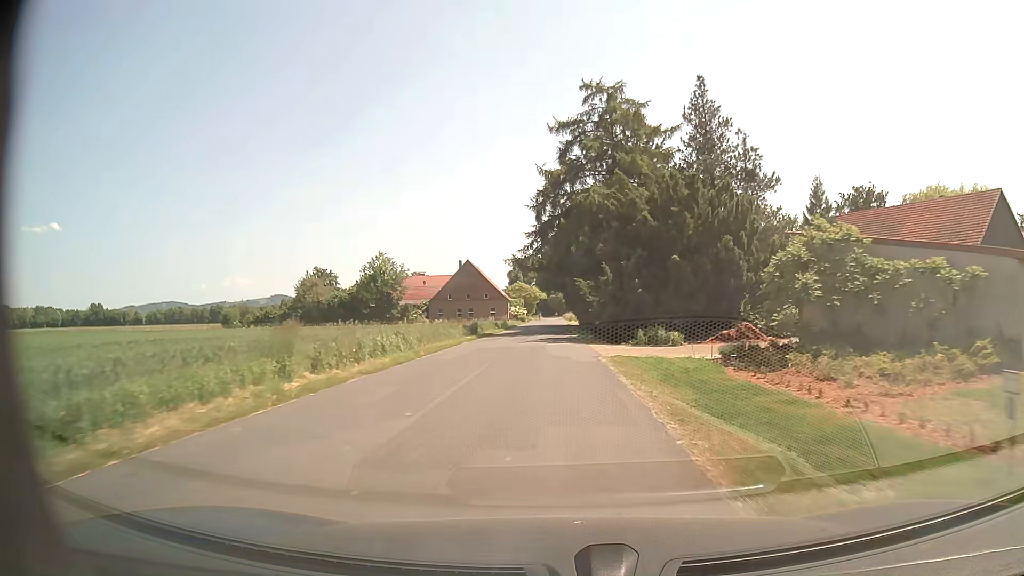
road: unclassified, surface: asphalt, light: Day
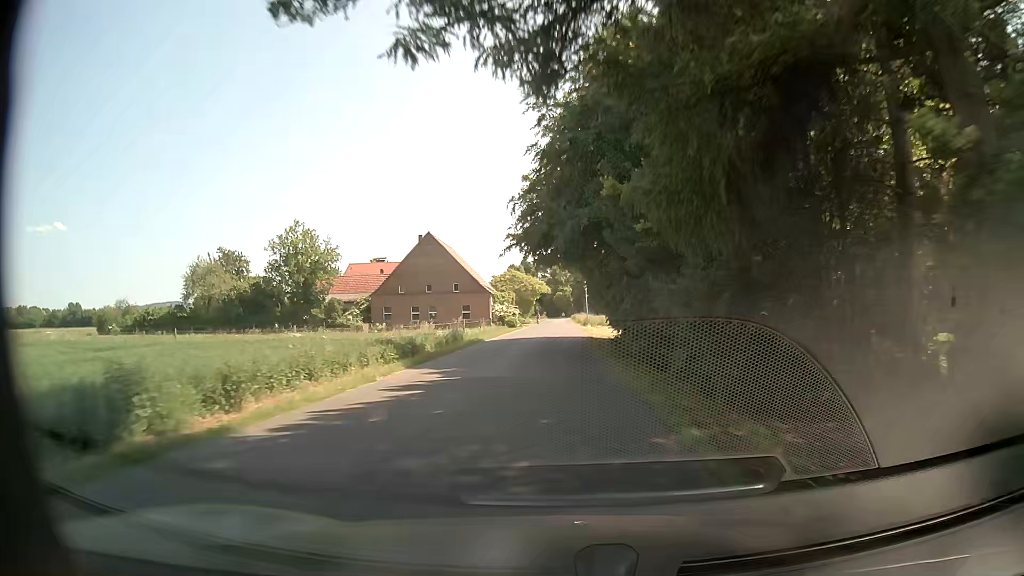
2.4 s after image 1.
(-0.2, +40.2) m; -1°
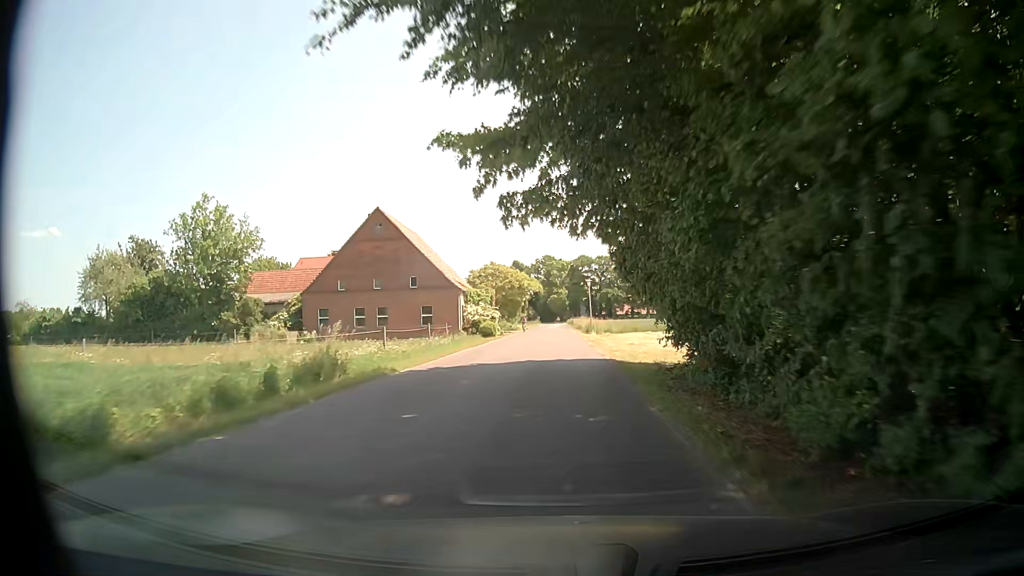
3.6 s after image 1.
(+0.1, +20.0) m; +1°
(0, +10) (0, +20) (0, +30) (0, +40) (0, +50) (0, +60) (0, +70) (0, +80) (0, +90) (0, +100) m
